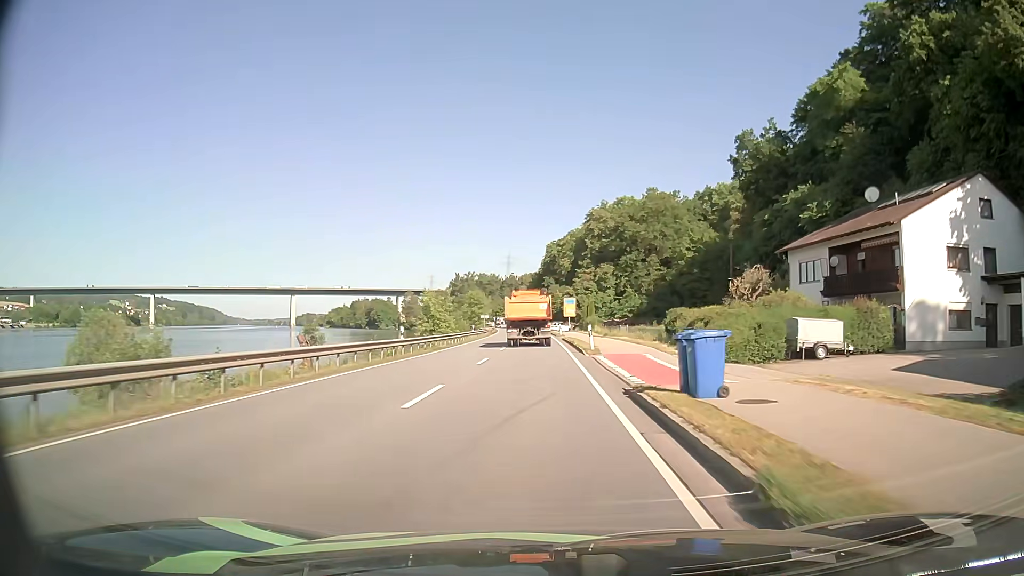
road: primary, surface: asphalt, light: Day
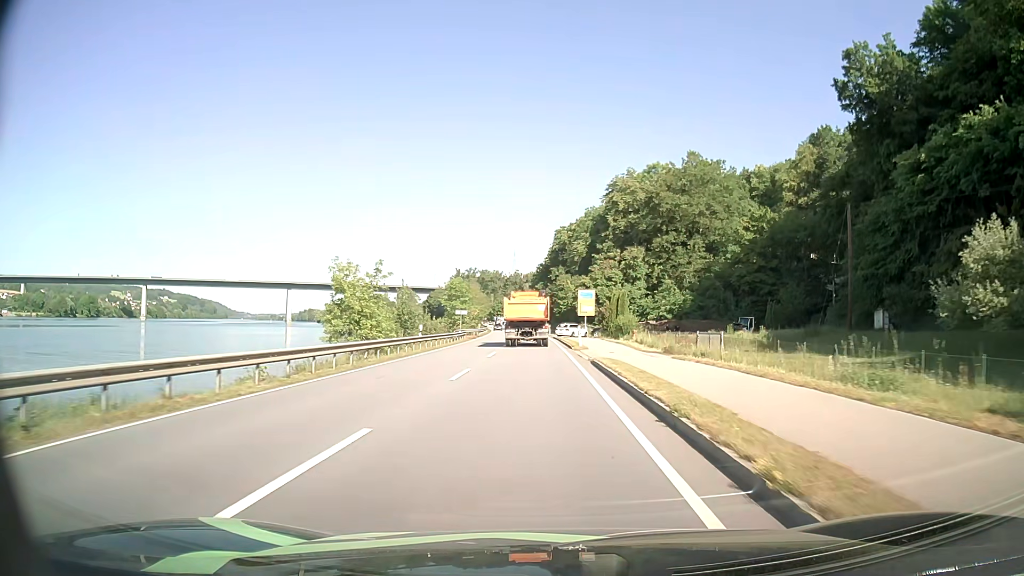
(-0.1, +30.4) m; -1°
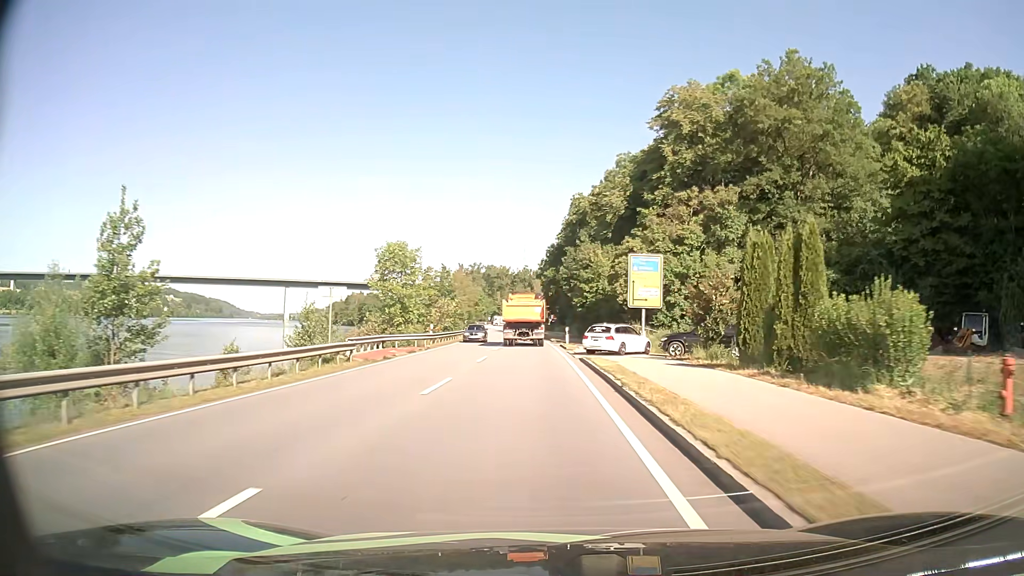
(-0.2, +39.1) m; -1°
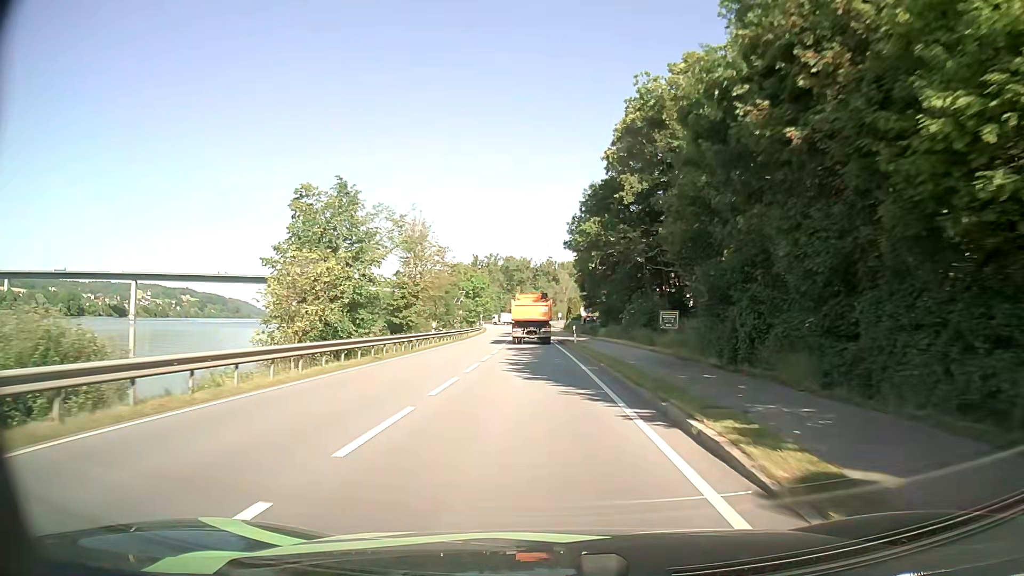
(-1.1, +49.1) m; -3°
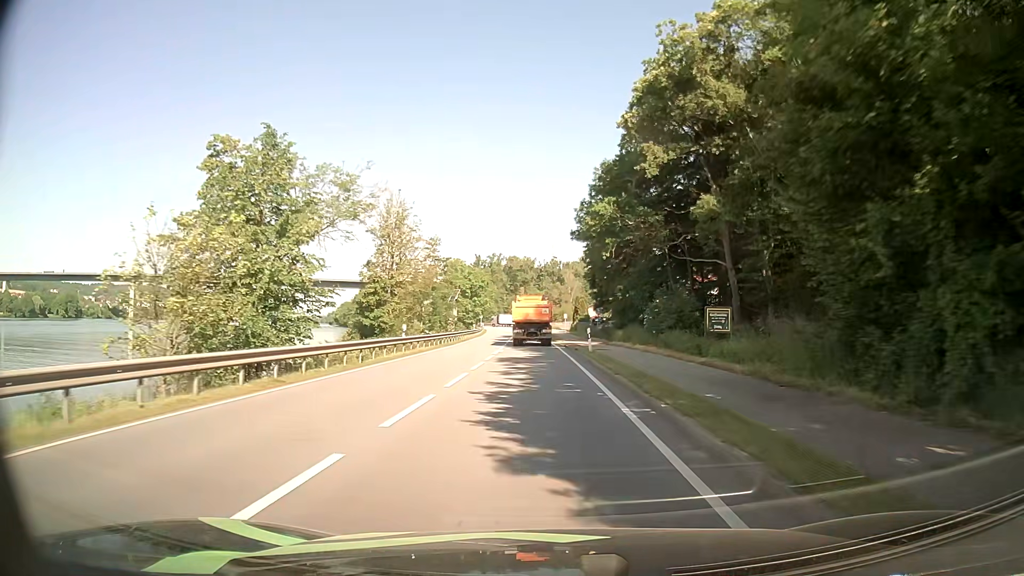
(0.0, +9.9) m; 0°
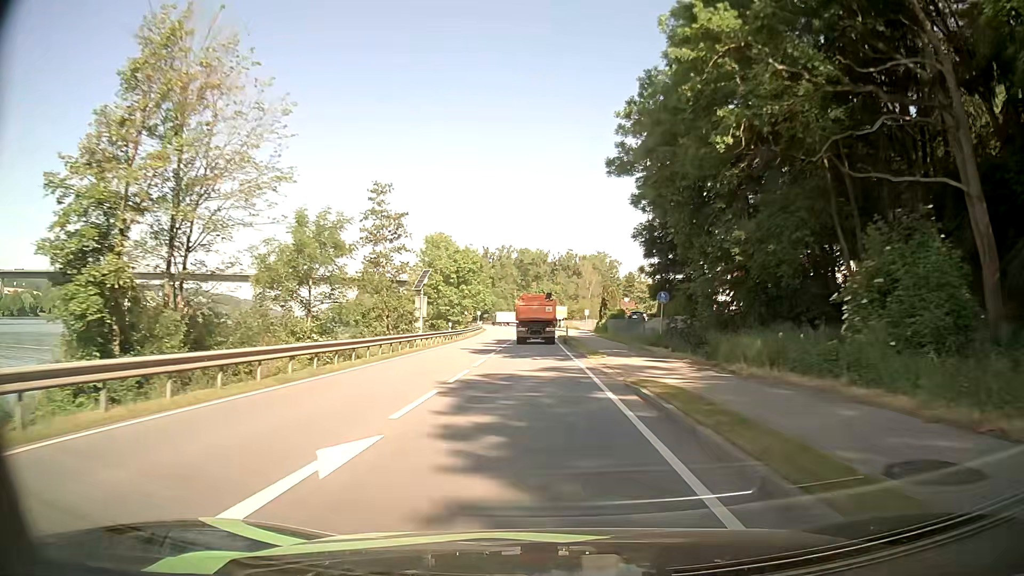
(-0.2, +29.3) m; -1°
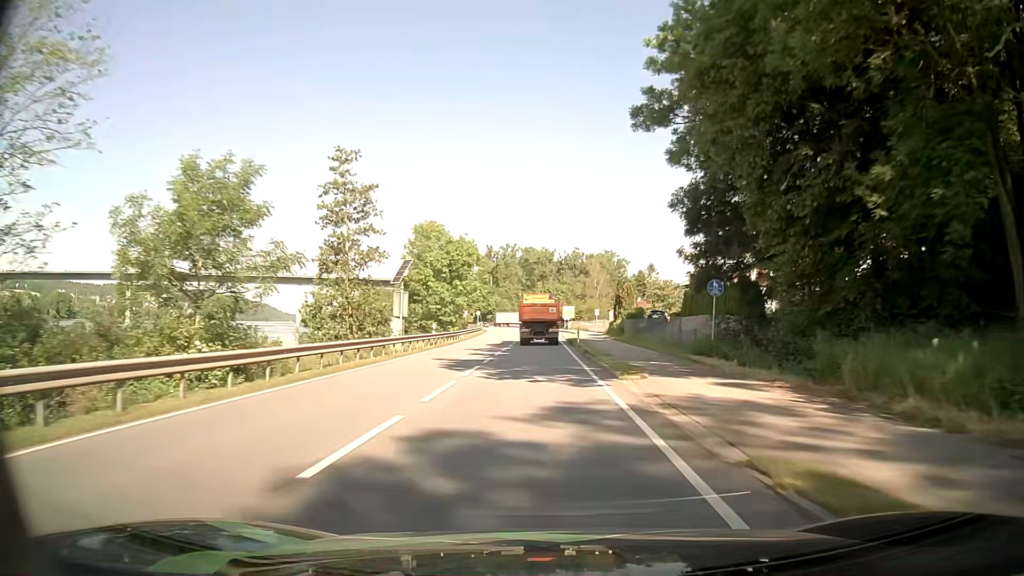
(-0.1, +9.7) m; -1°
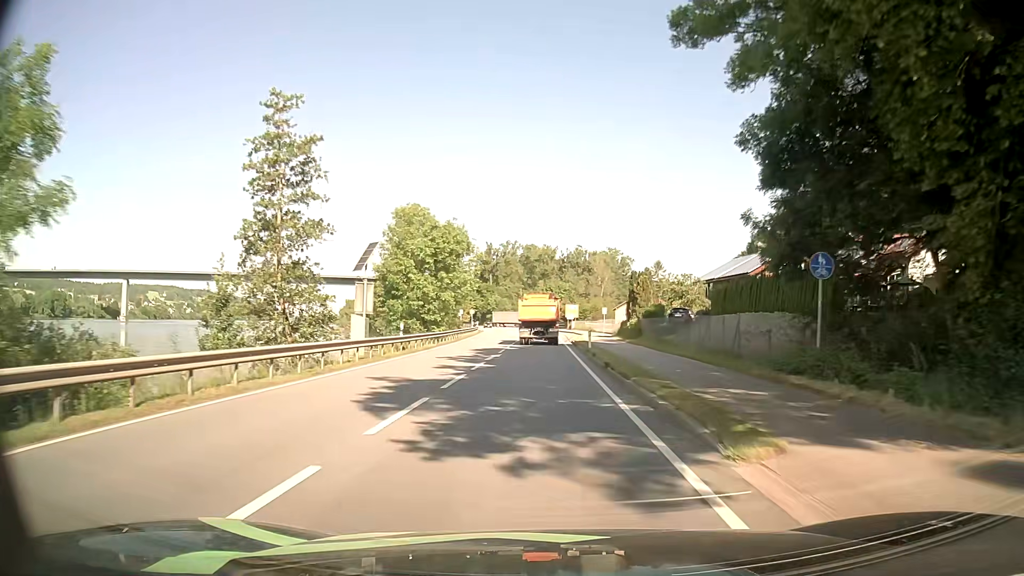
(0.0, +9.7) m; -1°
(0, +10) (0, +20) (0, +30) (0, +40) (0, +50) (0, +60) (0, +70) (0, +80) (0, +90) (0, +100) m
